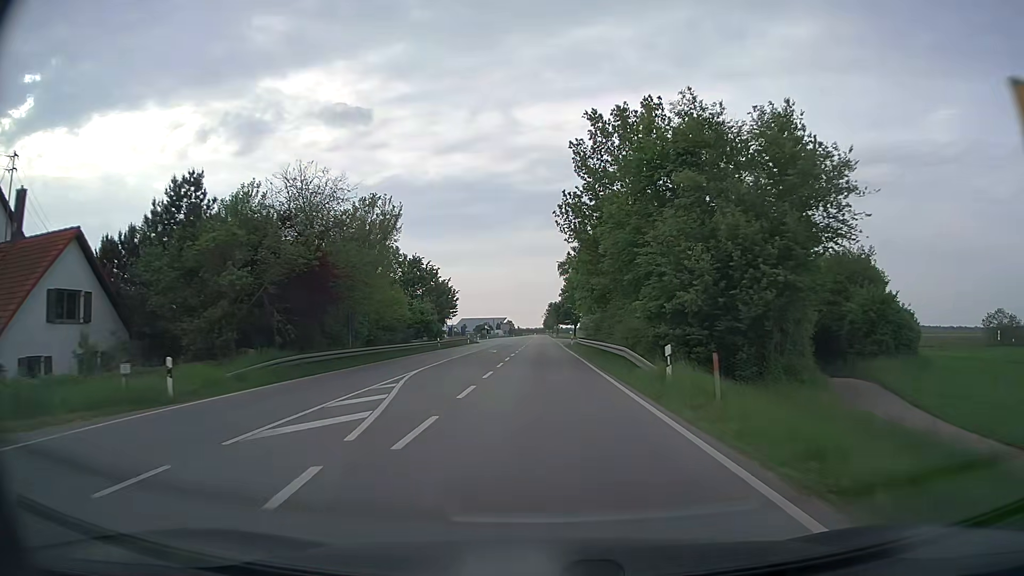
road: secondary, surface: asphalt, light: Day
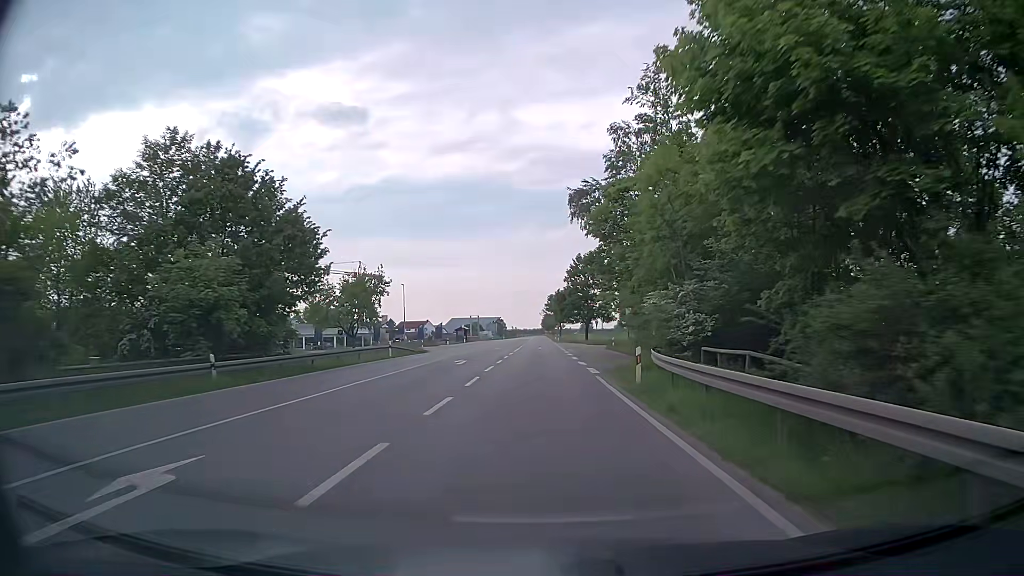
(0.0, +44.4) m; 0°
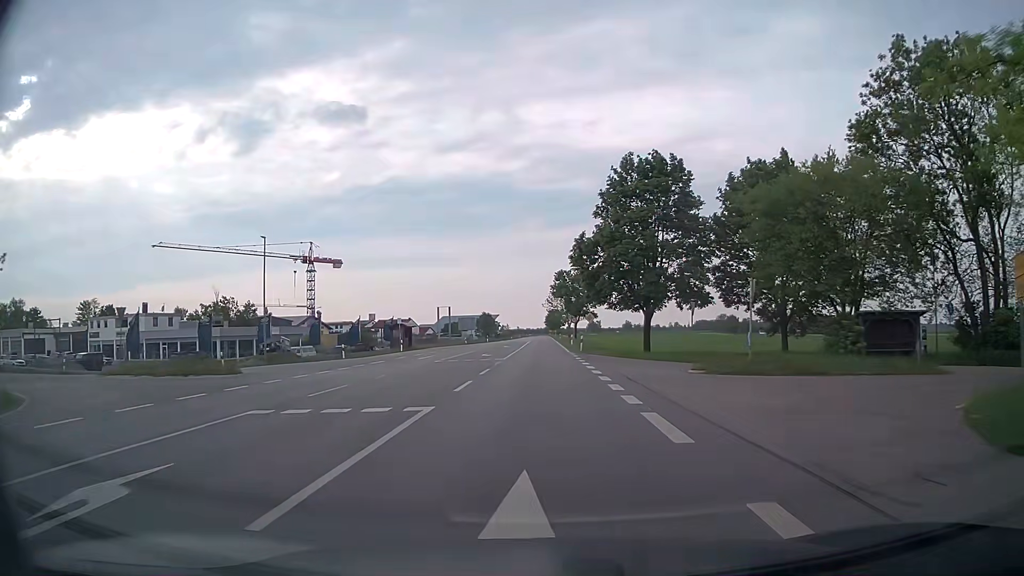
(-0.1, +55.6) m; 0°
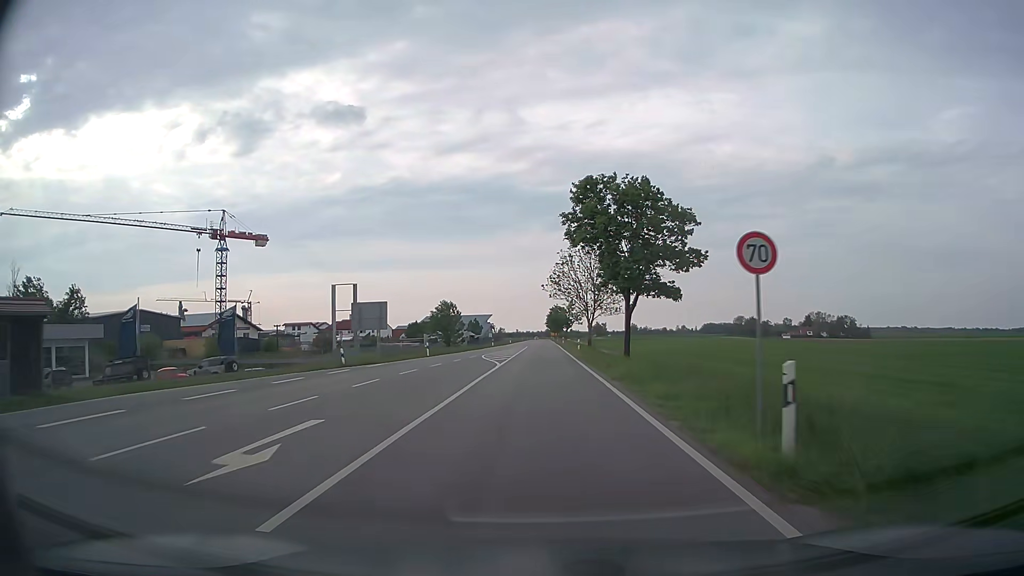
(0.0, +55.5) m; 0°
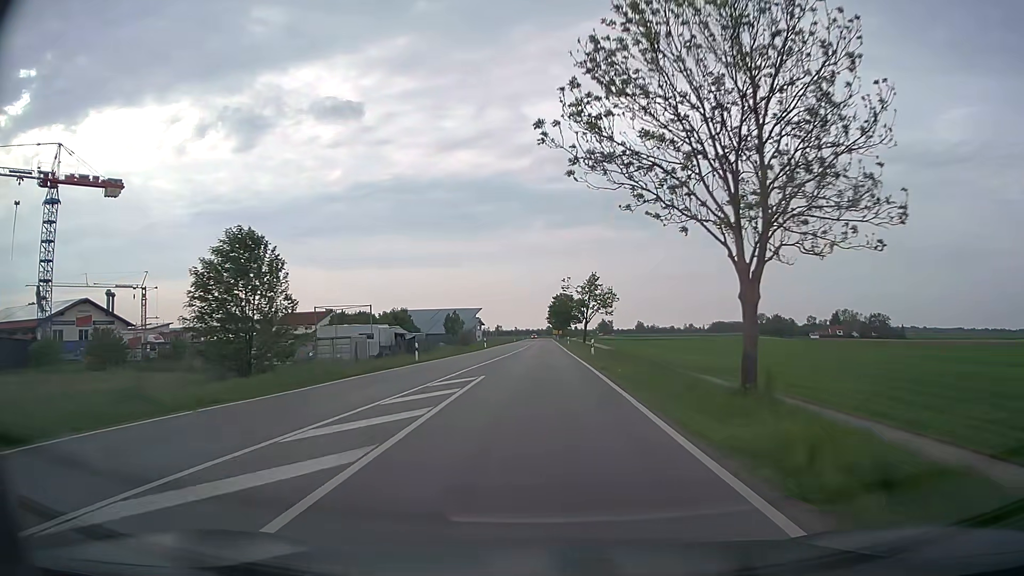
(+0.1, +55.4) m; 0°
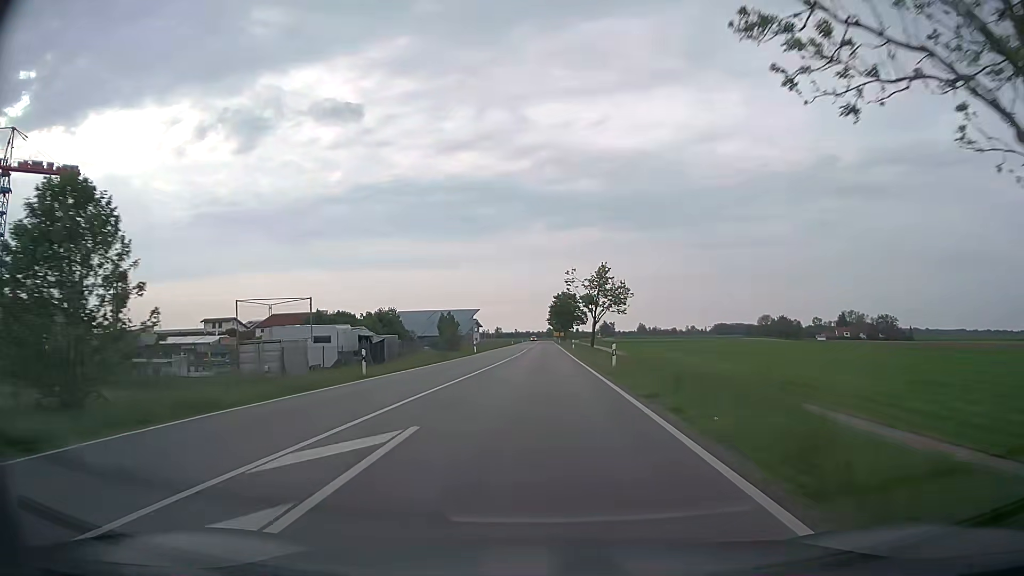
(0.0, +11.1) m; 0°
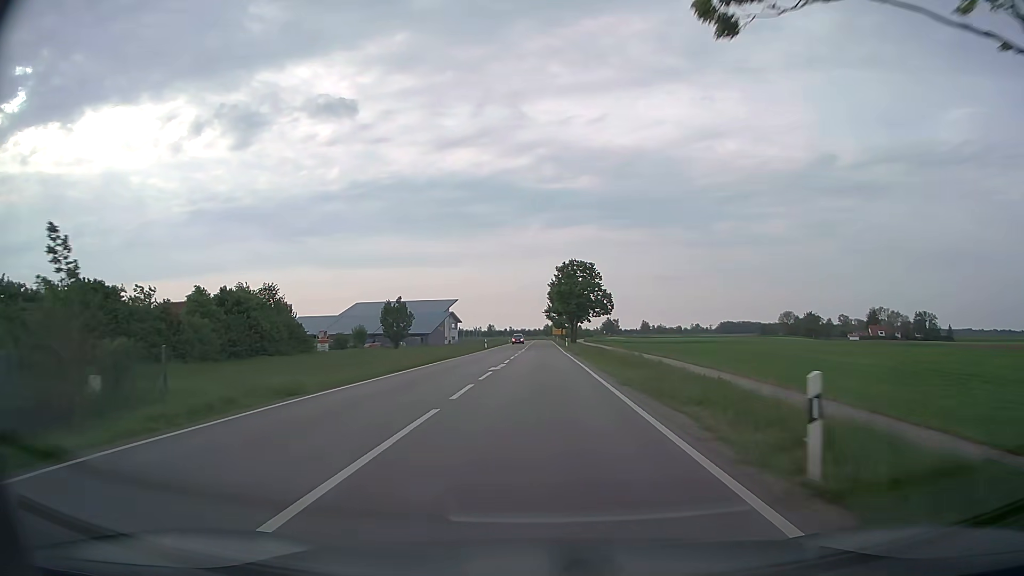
(+0.2, +55.6) m; 0°
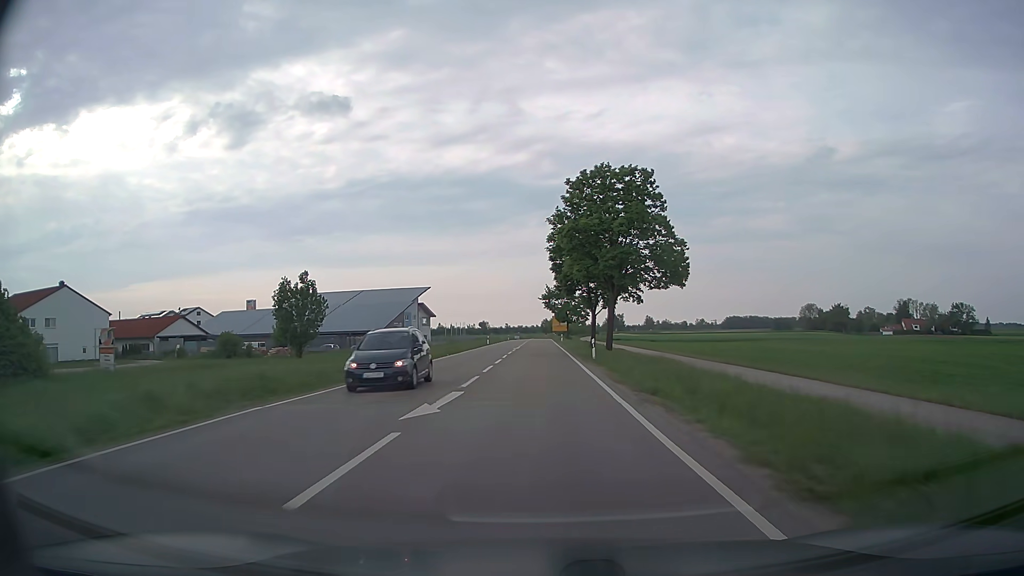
(+0.1, +44.6) m; 0°
(0, +10) (0, +20) (0, +30) (0, +40) (0, +50) (0, +60) (0, +70) (0, +80) (0, +90) (0, +100) m
